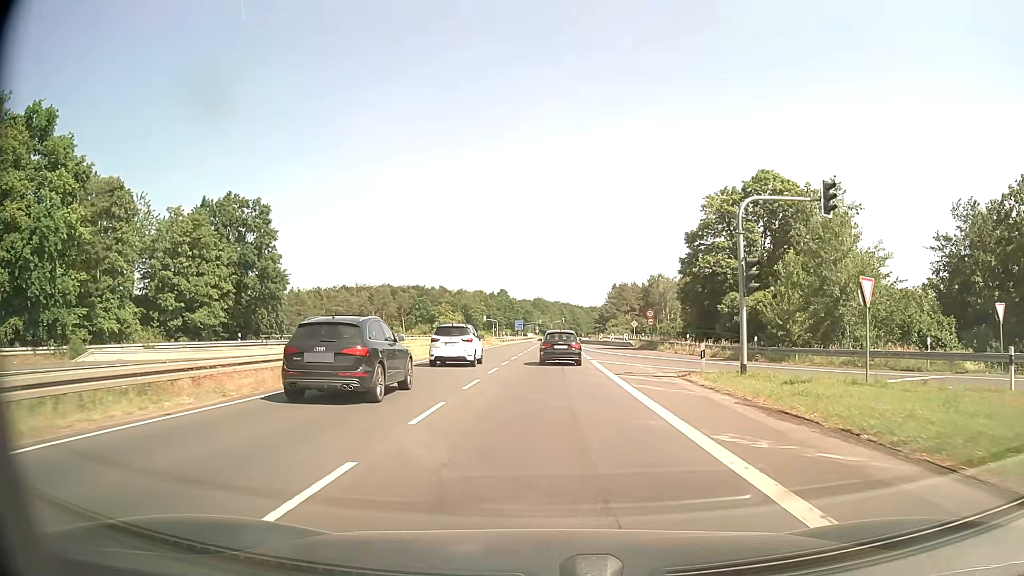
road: secondary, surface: asphalt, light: Day
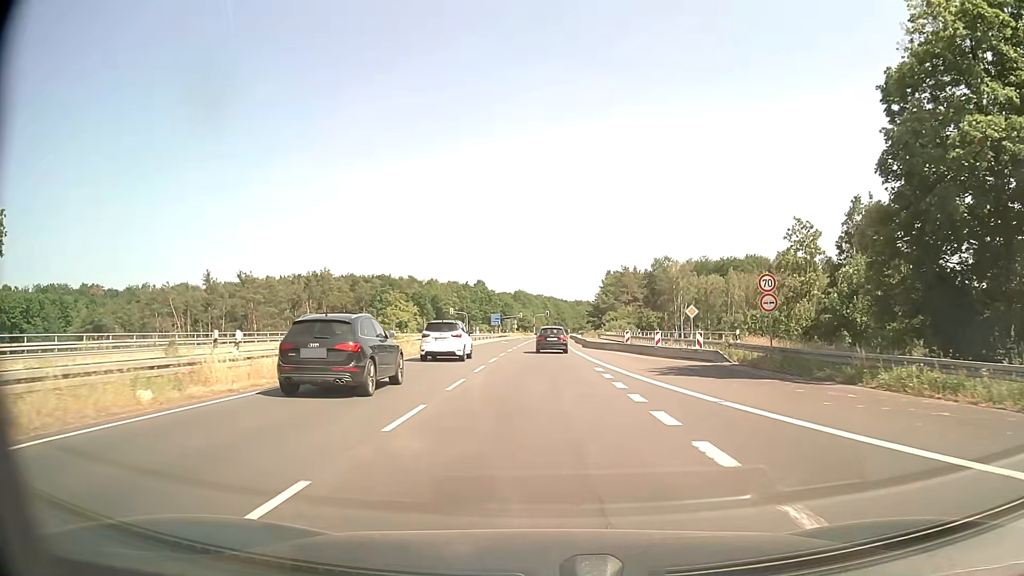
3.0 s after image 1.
(+0.7, +37.5) m; +2°
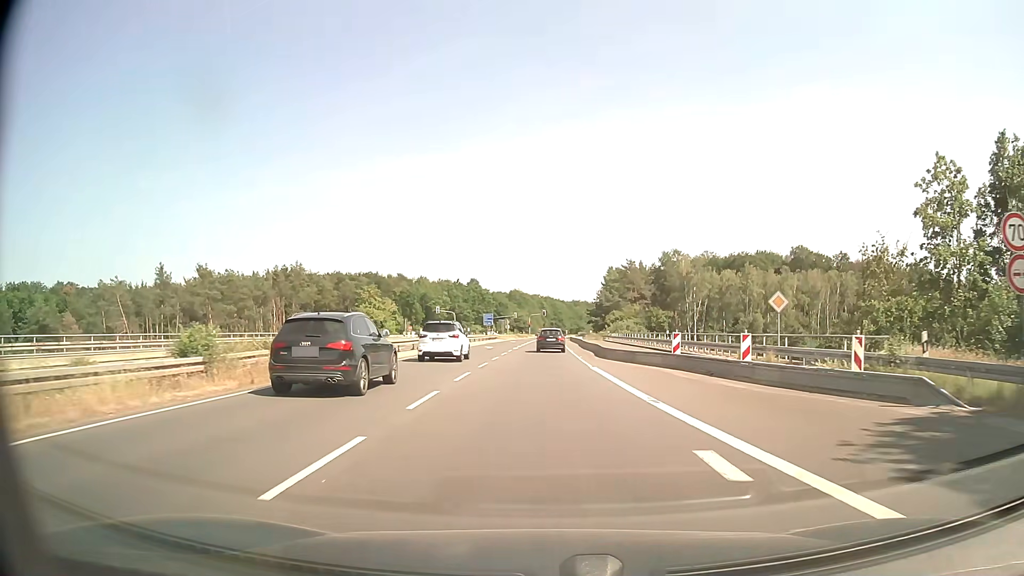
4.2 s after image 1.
(0.0, +15.8) m; 0°
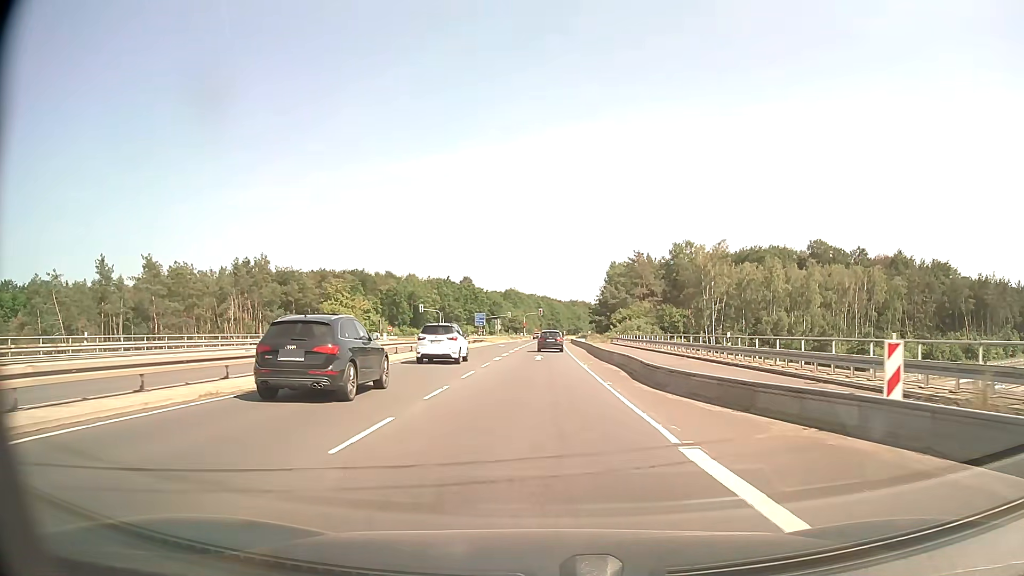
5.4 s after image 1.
(0.0, +16.1) m; 0°
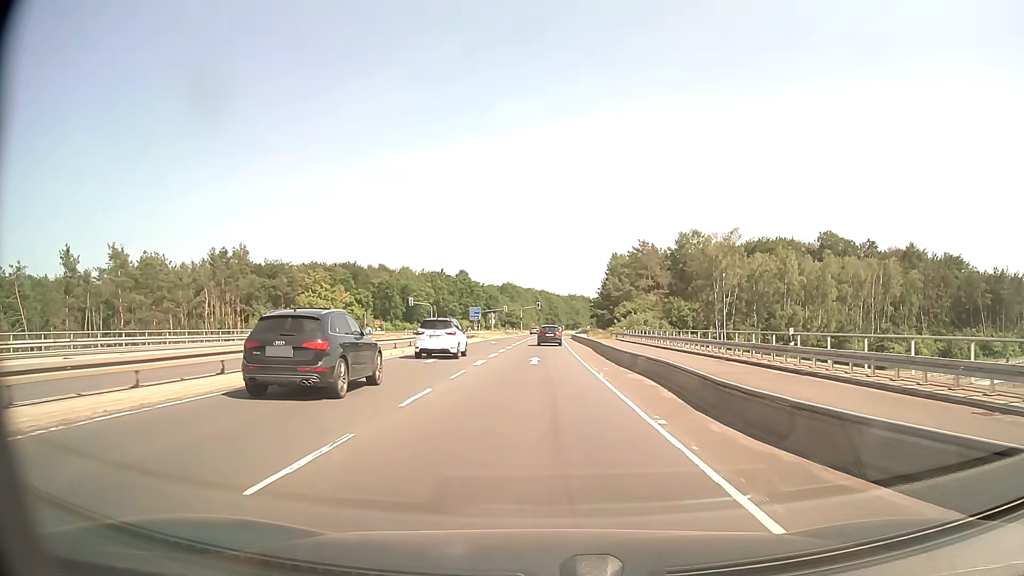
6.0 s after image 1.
(0.0, +8.1) m; 0°
